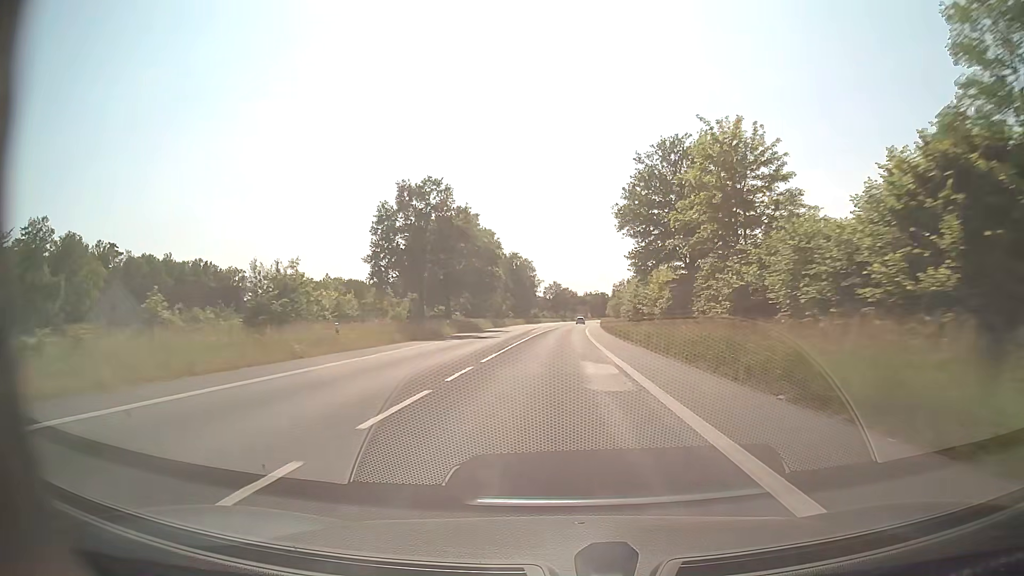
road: secondary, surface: asphalt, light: Day
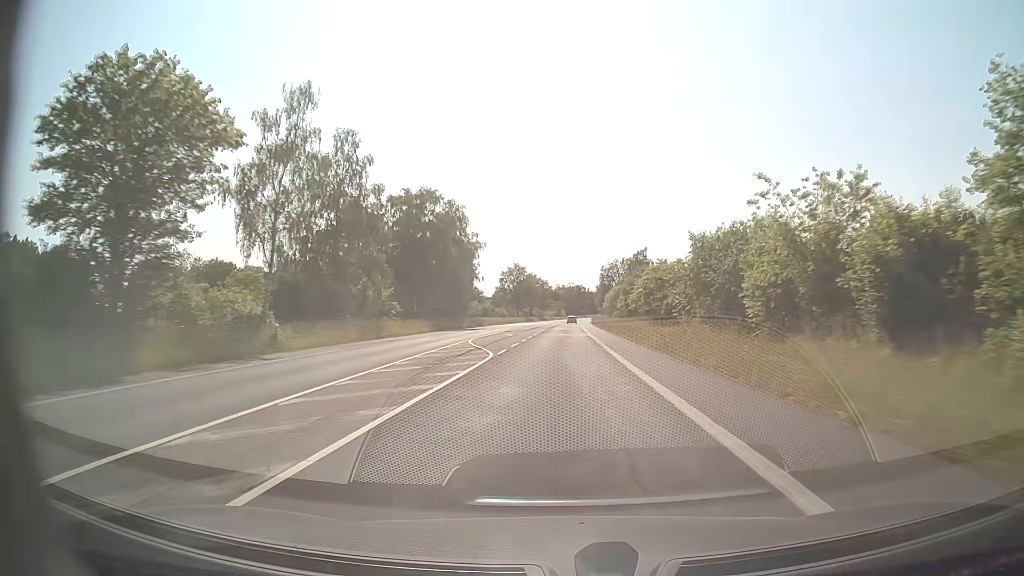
(+1.7, +79.3) m; +3°
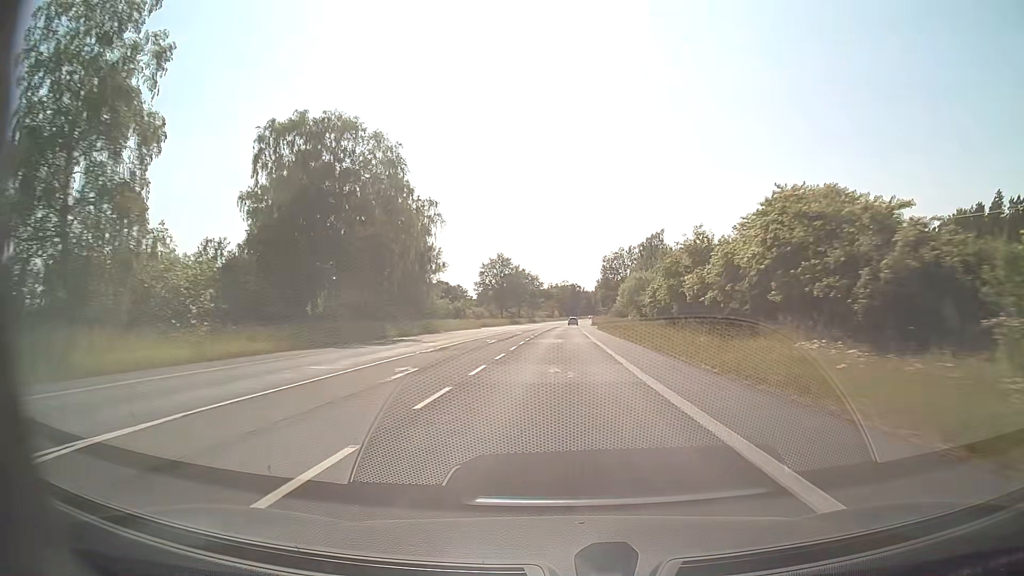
(+0.2, +31.7) m; +1°
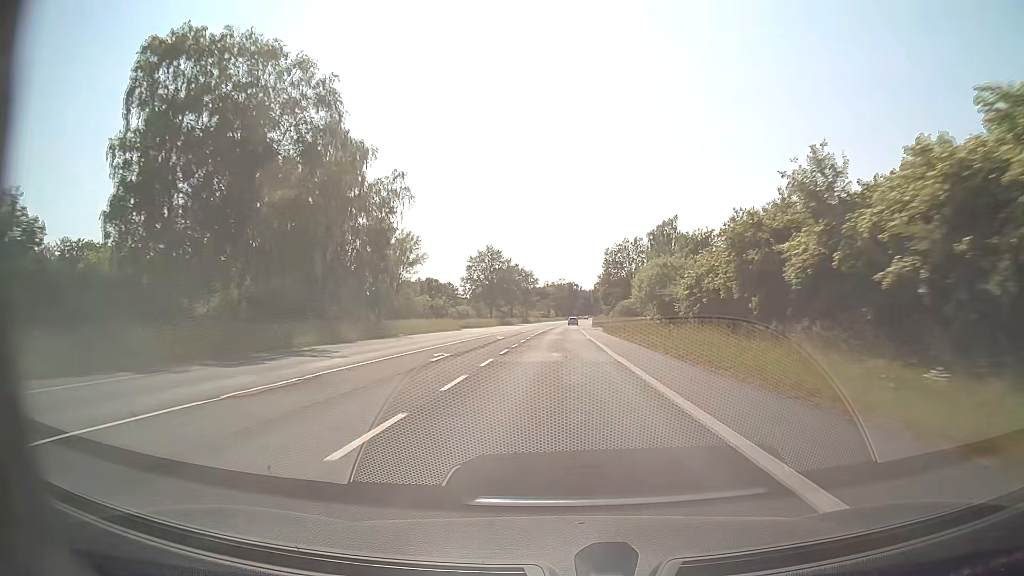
(0.0, +15.9) m; 0°
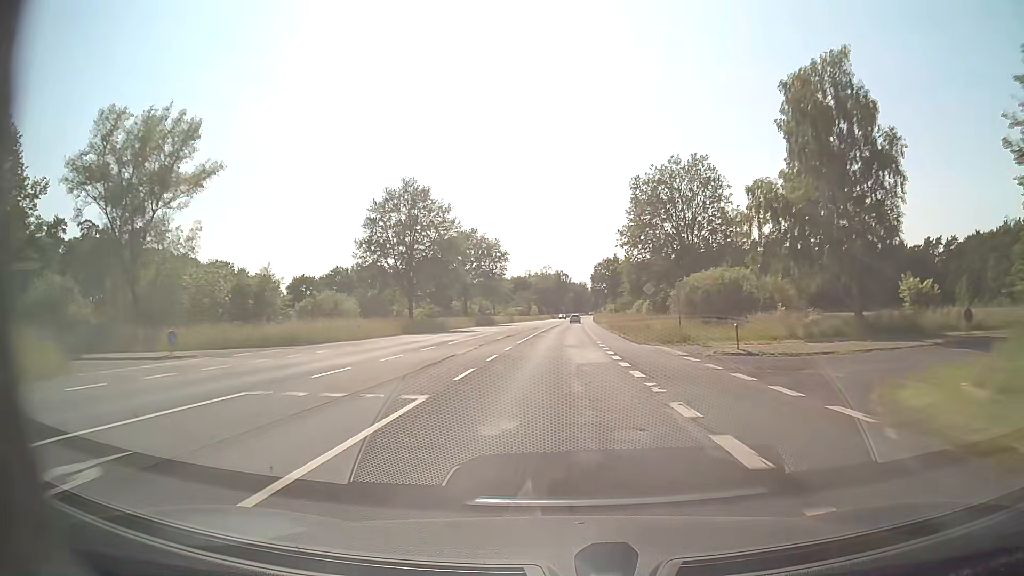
(+0.6, +63.4) m; +1°
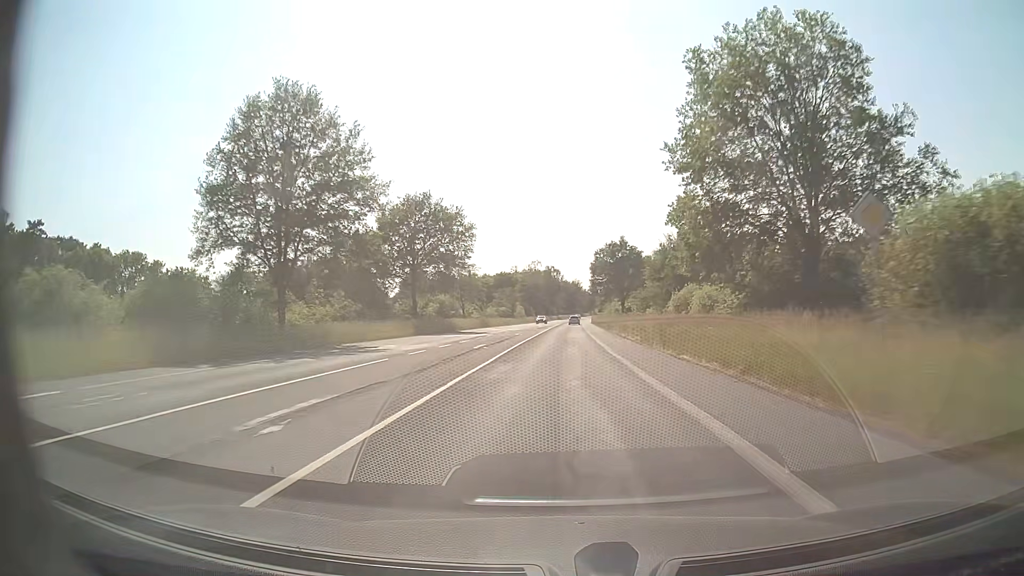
(+0.2, +31.7) m; +1°
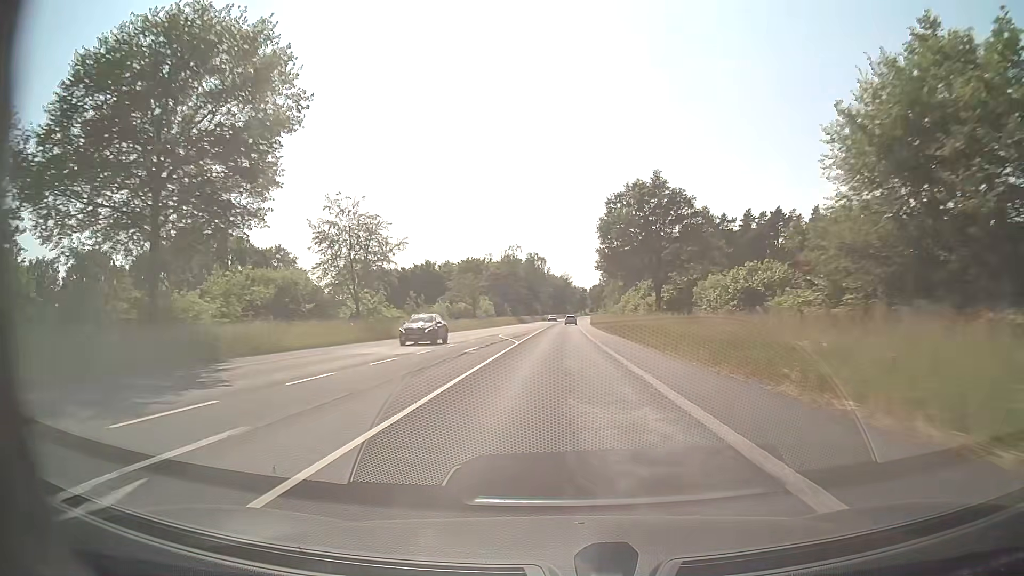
(+0.5, +47.5) m; +1°
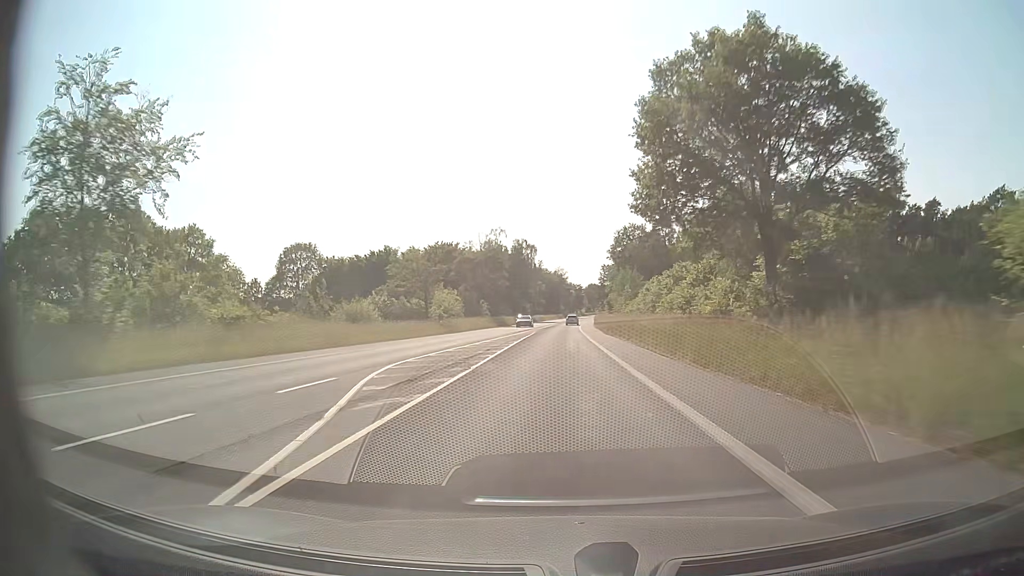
(+0.1, +31.7) m; 0°
(0, +10) (0, +20) (0, +30) (0, +40) (0, +50) (+1, +60) (+1, +70) (+1, +80) (+1, +90) (+2, +100) m
